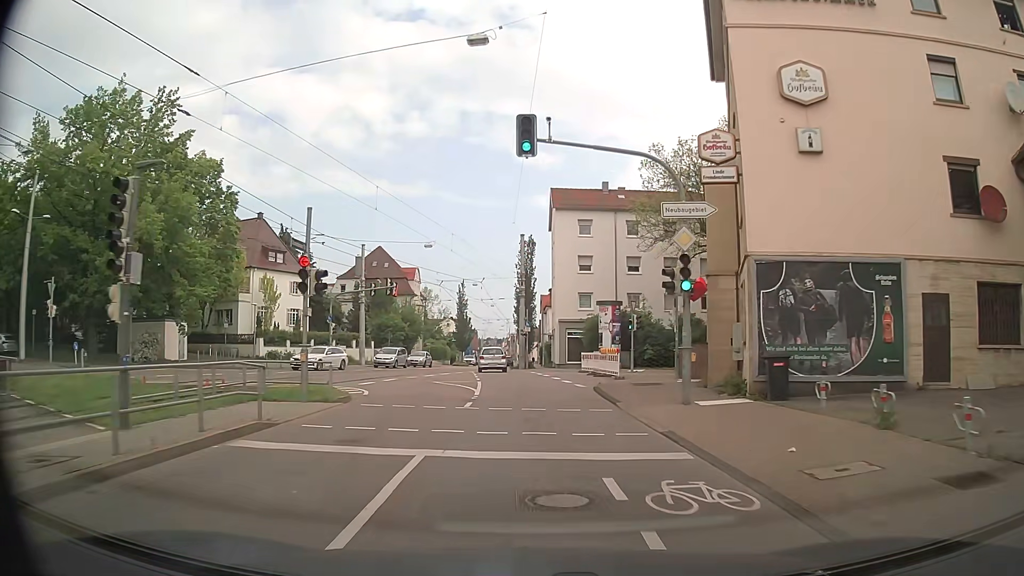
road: tertiary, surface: asphalt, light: Day
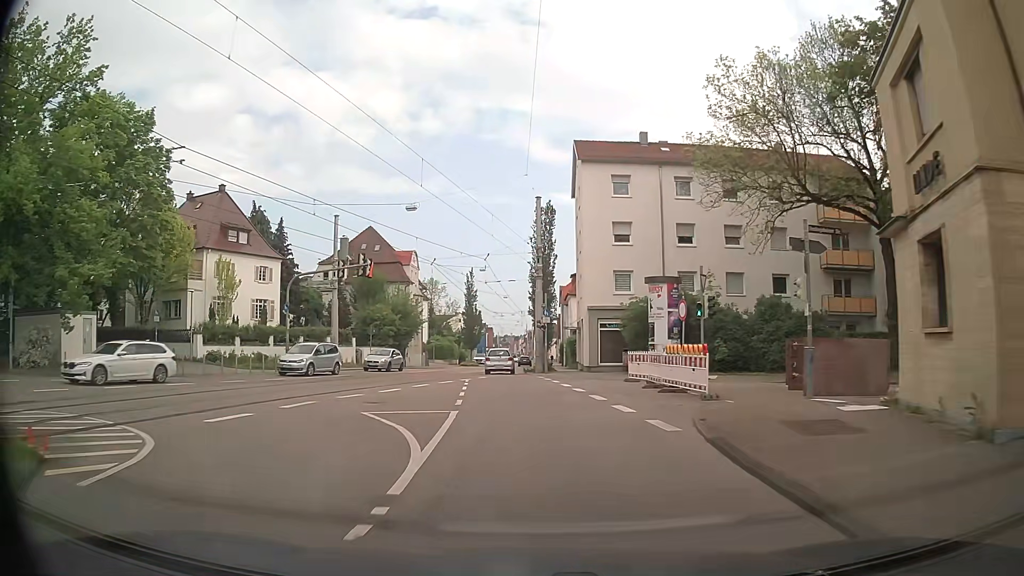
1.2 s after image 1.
(-0.2, +12.8) m; -2°
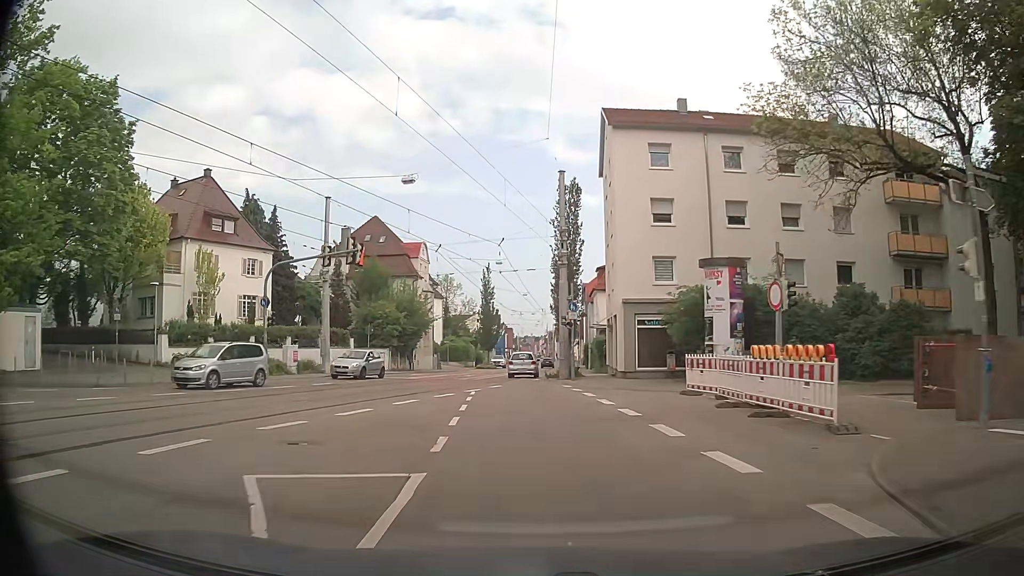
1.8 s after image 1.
(-0.1, +6.4) m; -1°
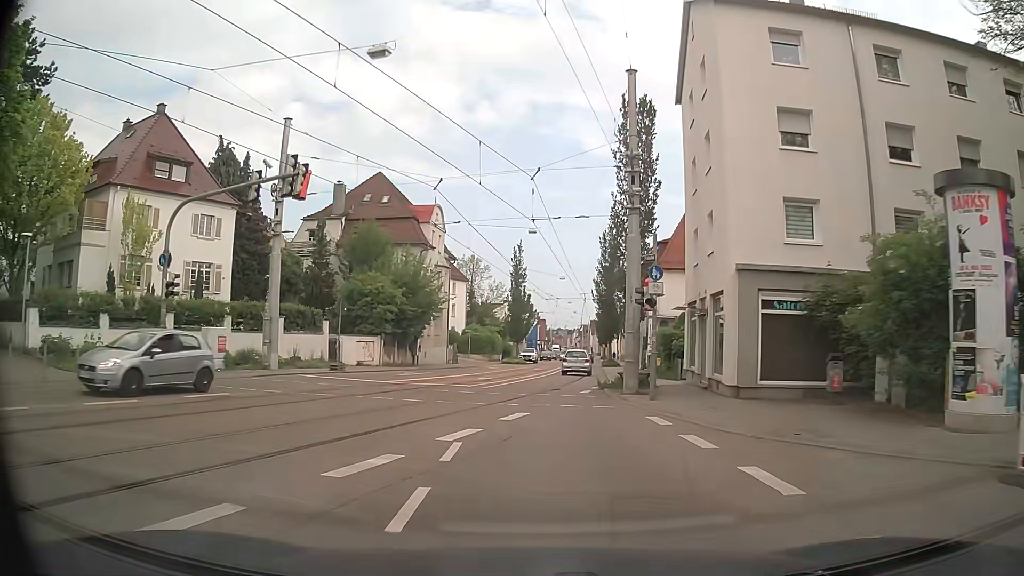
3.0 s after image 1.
(-0.6, +12.9) m; -4°
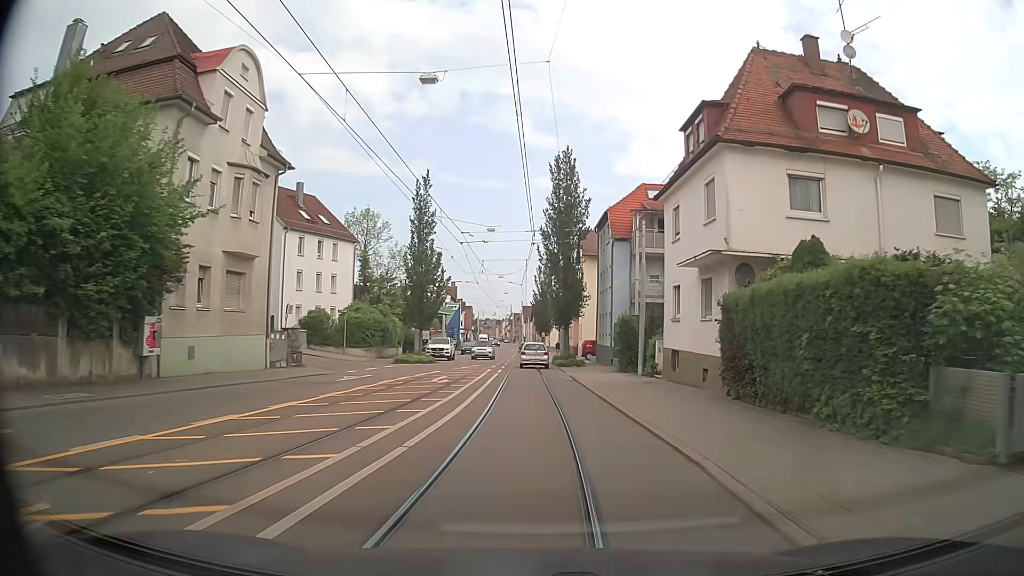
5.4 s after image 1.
(+0.8, +26.3) m; +5°
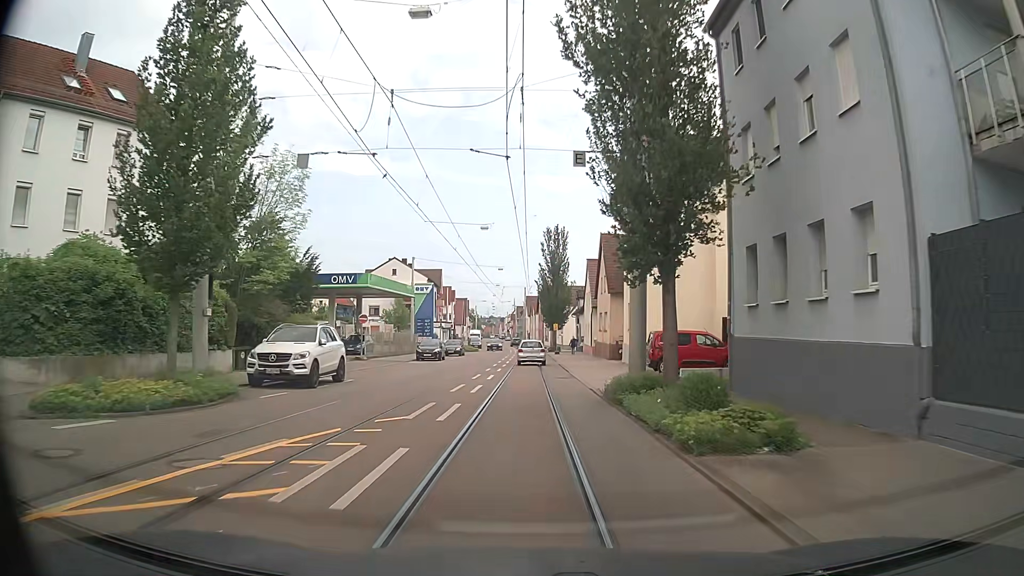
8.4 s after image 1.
(+0.6, +33.2) m; +1°
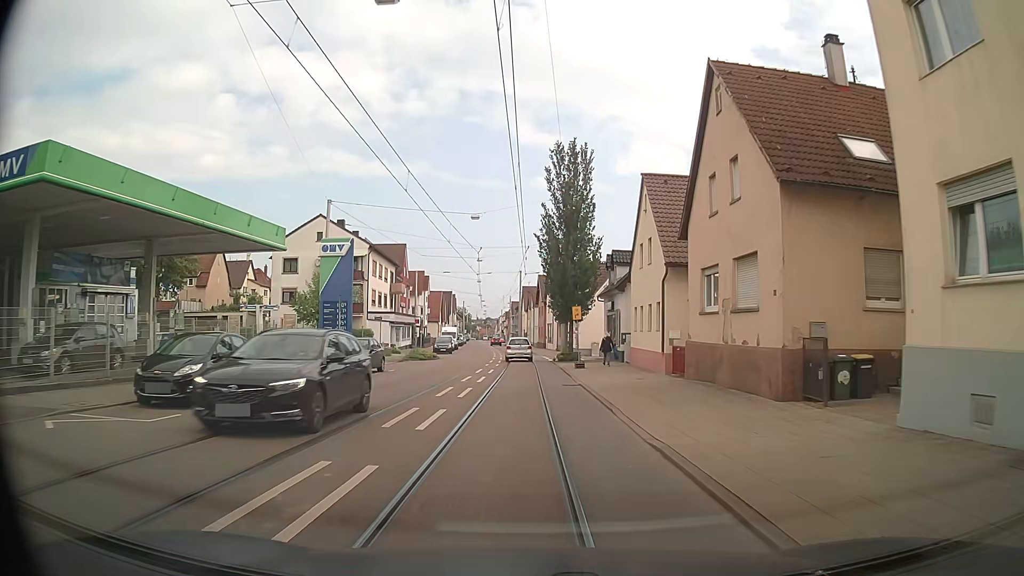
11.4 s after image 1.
(+0.1, +33.0) m; 0°
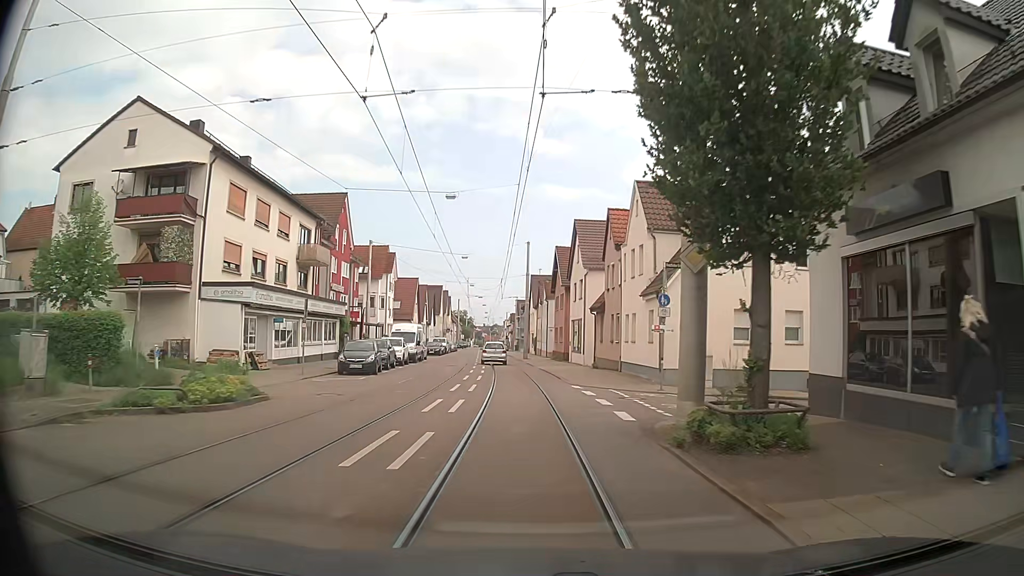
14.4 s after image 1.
(-0.6, +33.3) m; 0°
(0, +10) (0, +20) (-1, +30) (-2, +40) (-2, +50) (-3, +60) (-4, +70) (-5, +80) (-5, +90) (-6, +100) m
